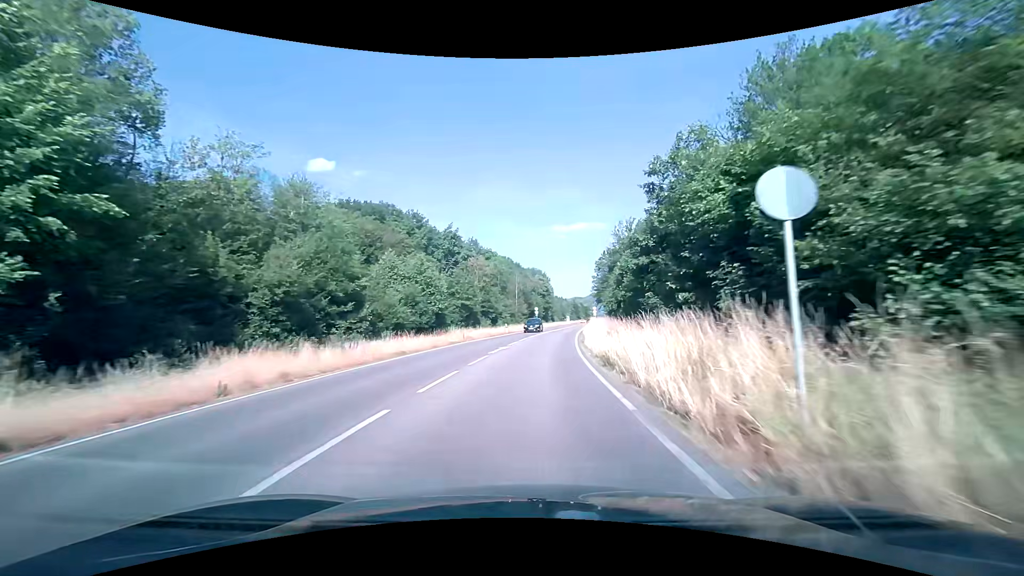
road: primary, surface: asphalt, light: Day
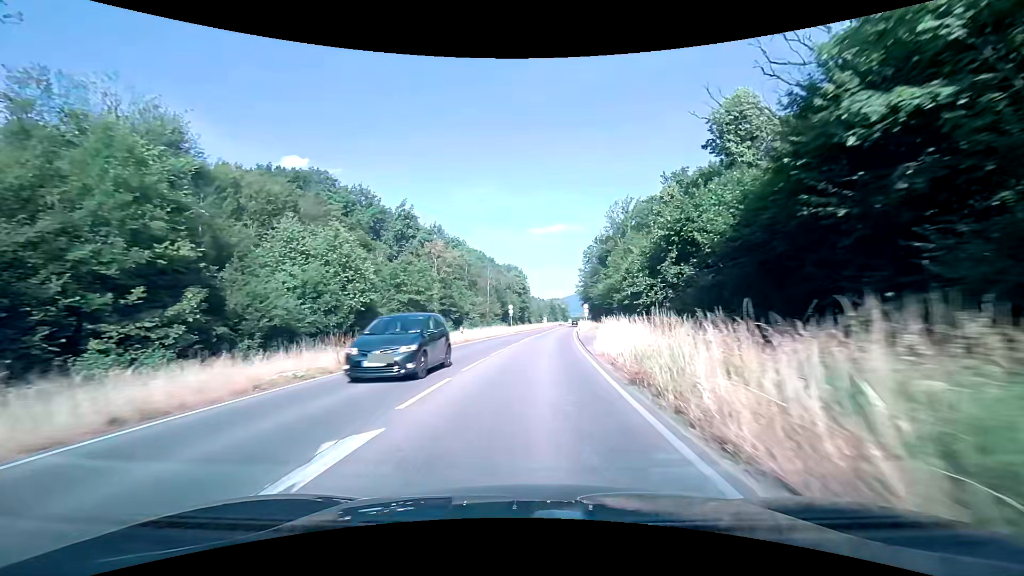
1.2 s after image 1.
(+0.5, +19.8) m; +3°
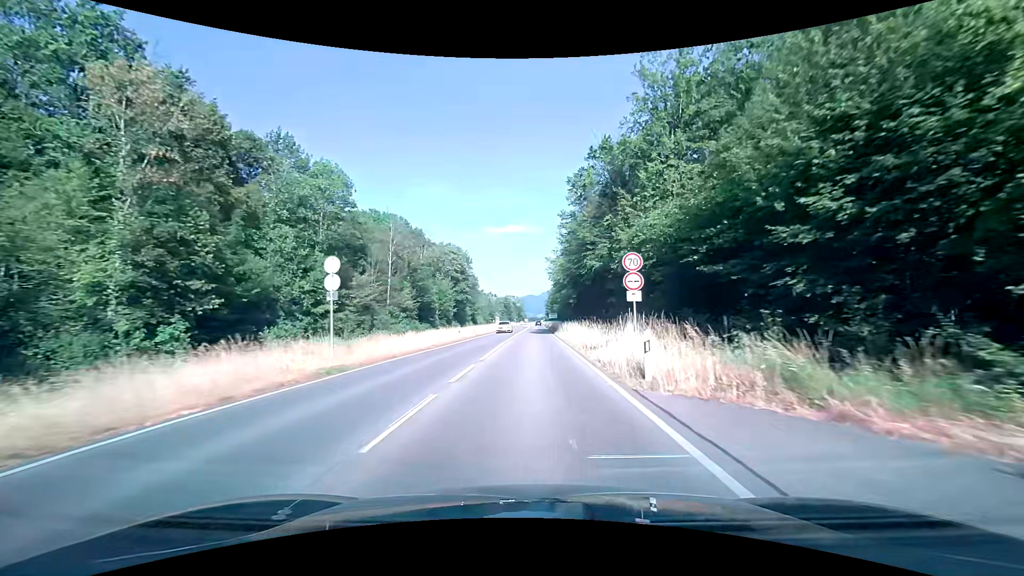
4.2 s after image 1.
(+2.7, +50.1) m; +5°
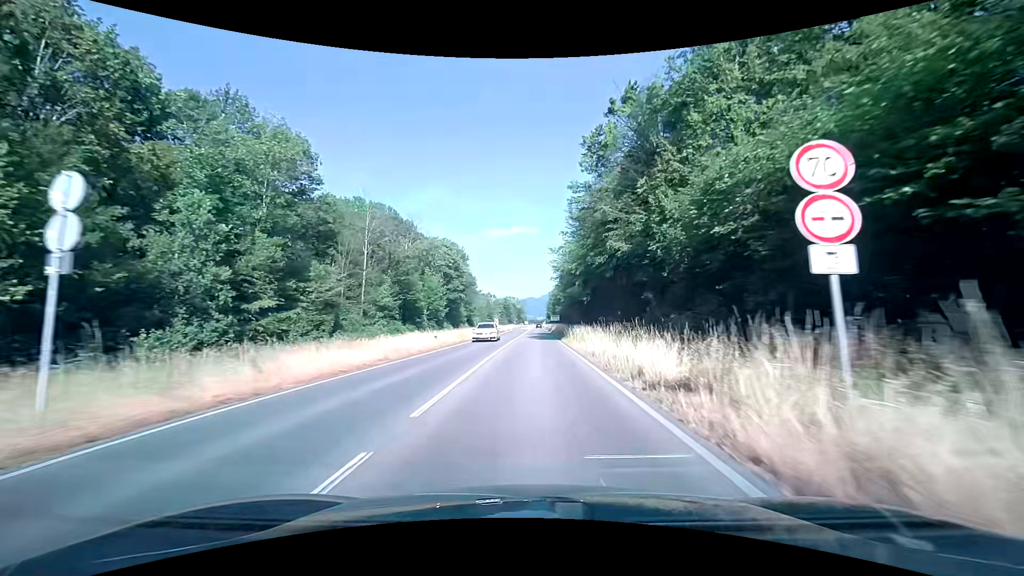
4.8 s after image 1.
(0.0, +10.1) m; 0°
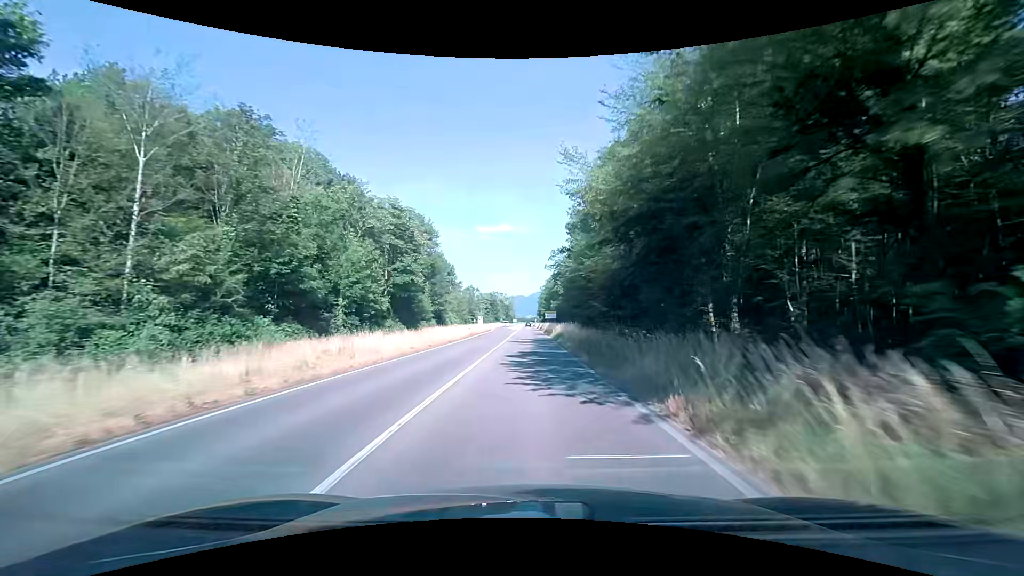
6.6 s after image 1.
(+0.4, +30.5) m; +2°
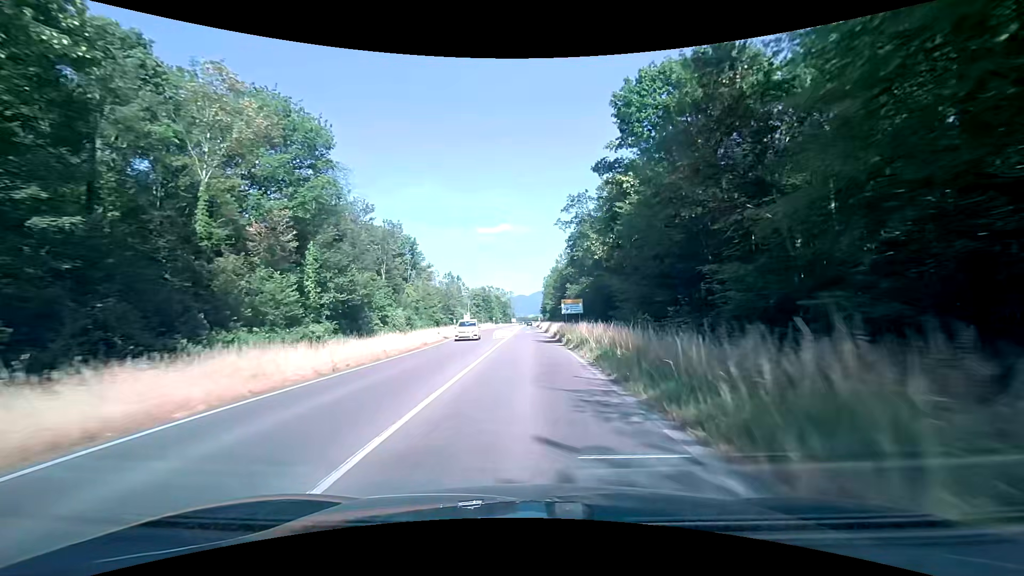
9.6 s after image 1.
(+0.1, +51.6) m; 0°
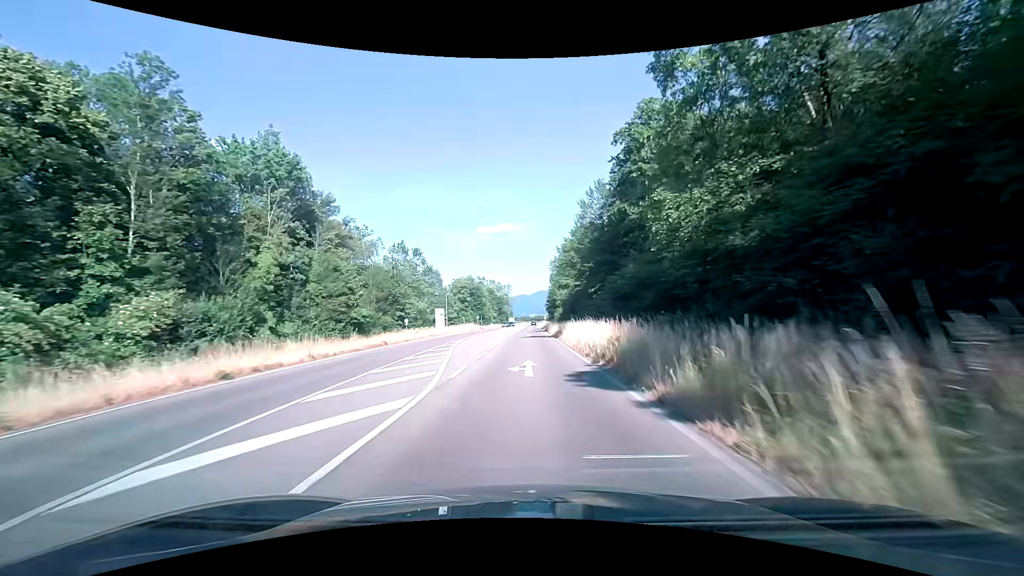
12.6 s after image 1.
(-0.1, +52.3) m; 0°
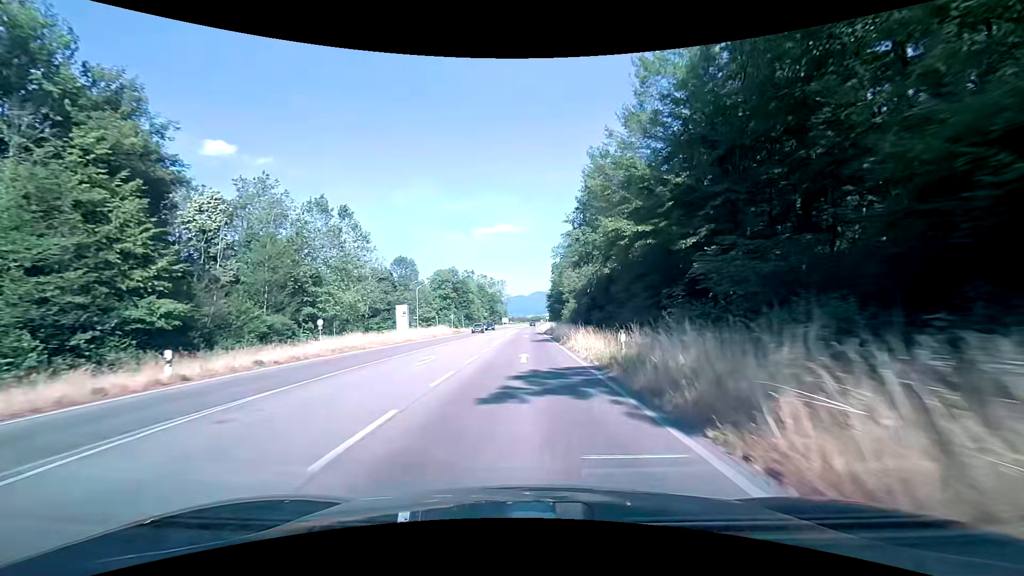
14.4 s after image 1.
(-0.2, +31.5) m; 0°
(0, +10) (0, +20) (0, +30) (0, +40) (0, +50) (0, +60) (0, +70) (0, +80) (0, +90) (0, +100) m
